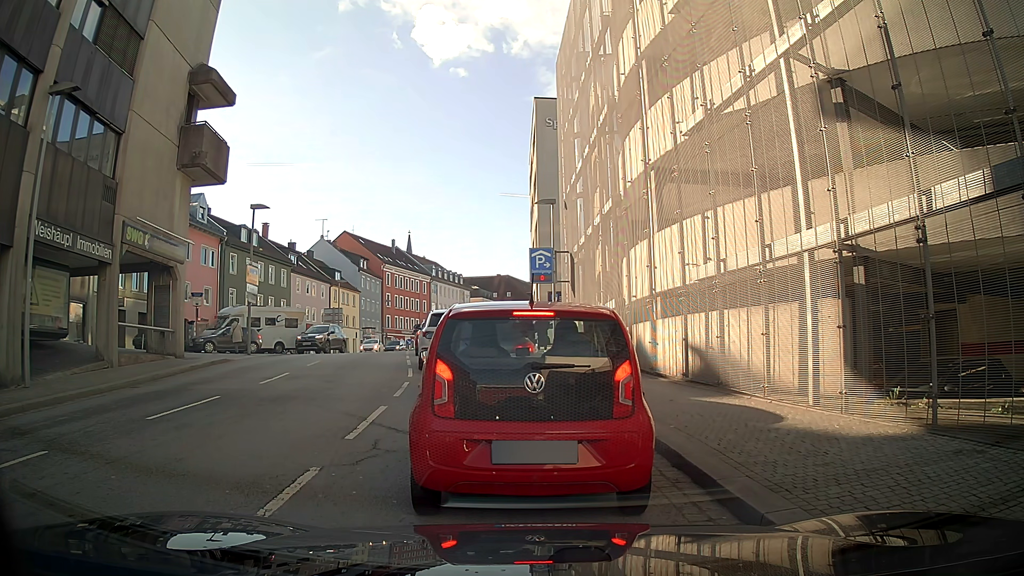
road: tertiary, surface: asphalt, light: Day
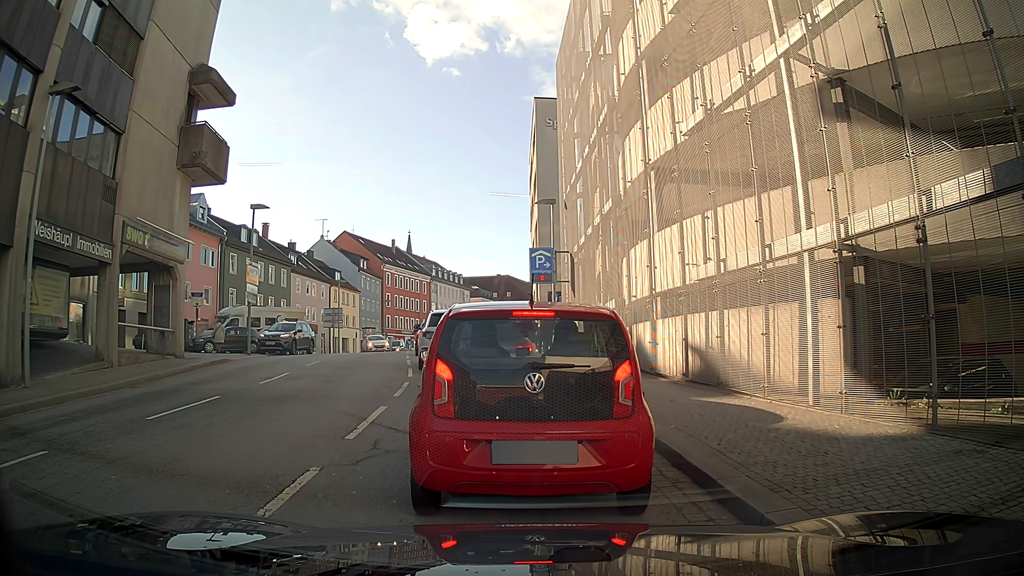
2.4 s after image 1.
(0.0, 0.0) m; 0°
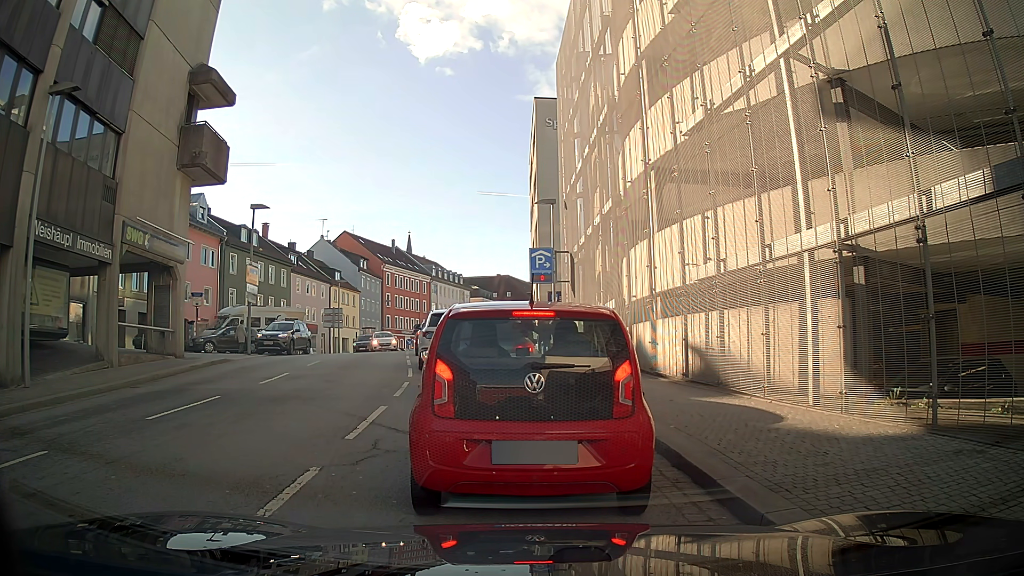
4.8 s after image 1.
(0.0, 0.0) m; 0°
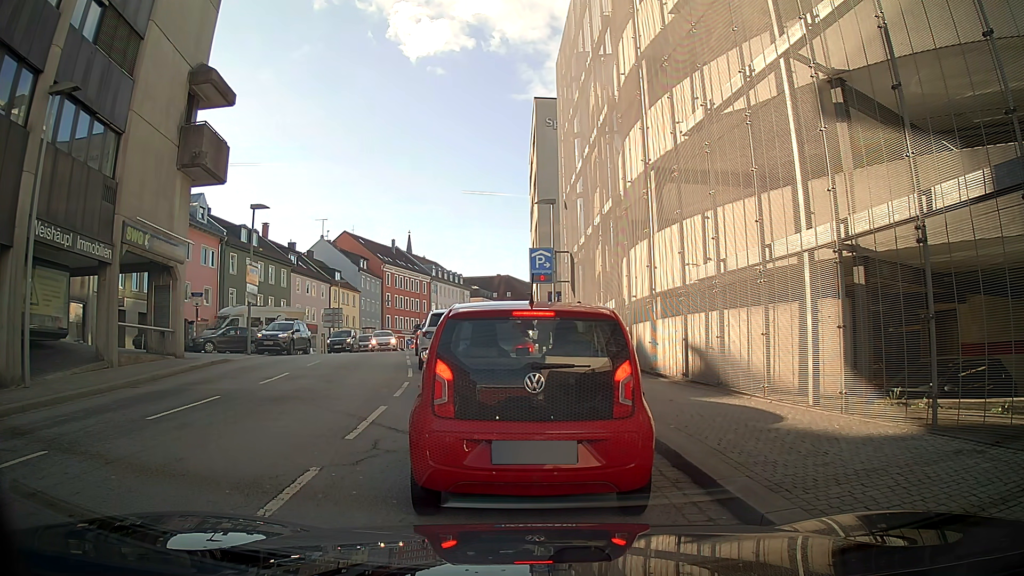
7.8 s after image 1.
(0.0, 0.0) m; 0°
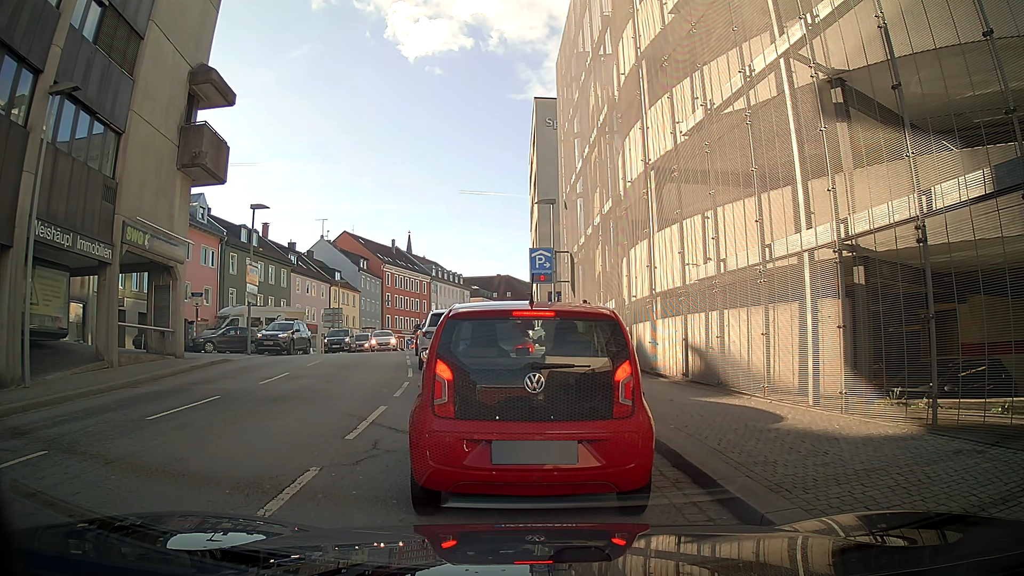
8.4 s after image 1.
(0.0, 0.0) m; 0°
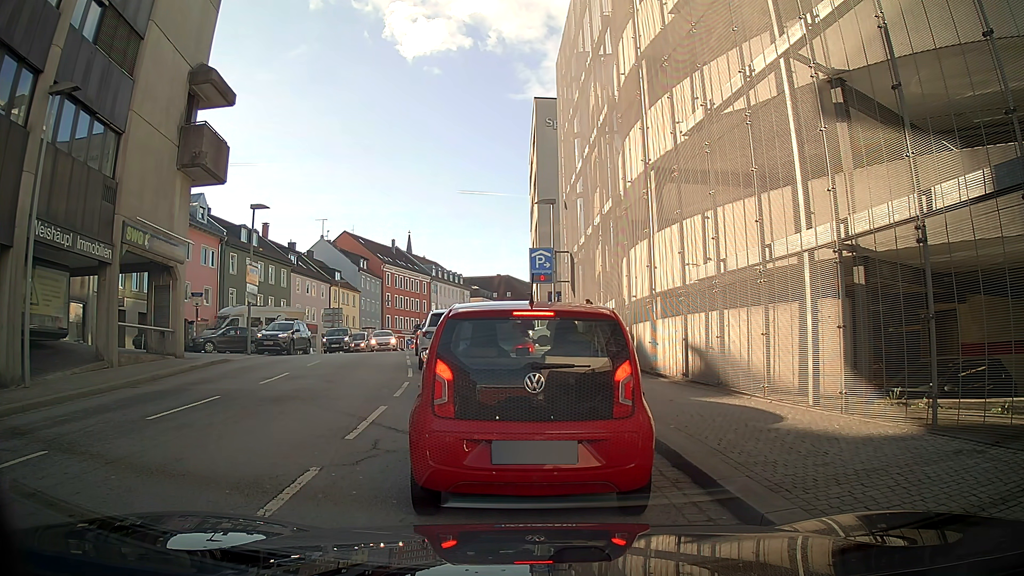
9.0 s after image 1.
(0.0, 0.0) m; 0°
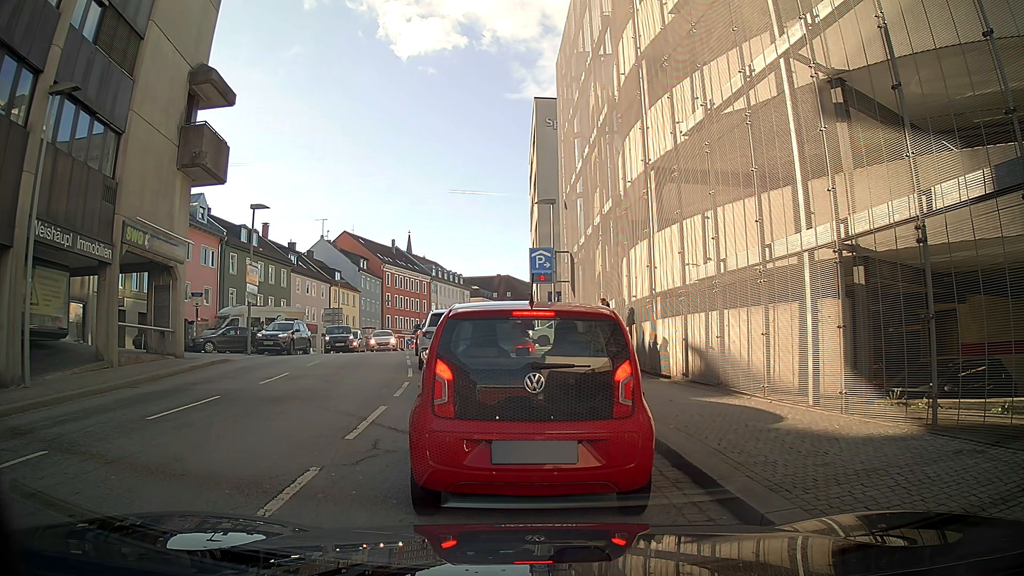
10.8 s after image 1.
(0.0, 0.0) m; 0°
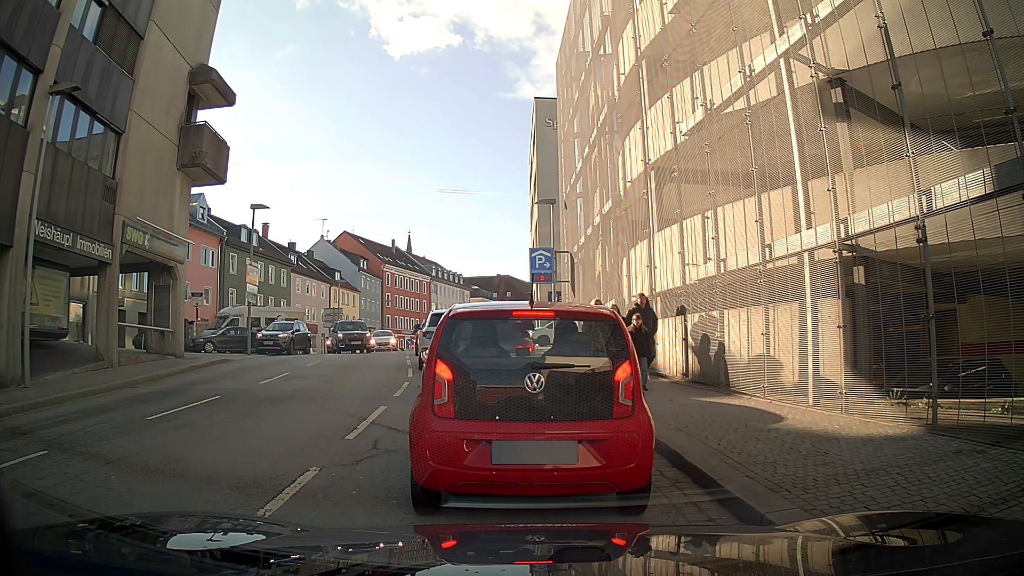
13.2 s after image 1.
(0.0, 0.0) m; 0°
